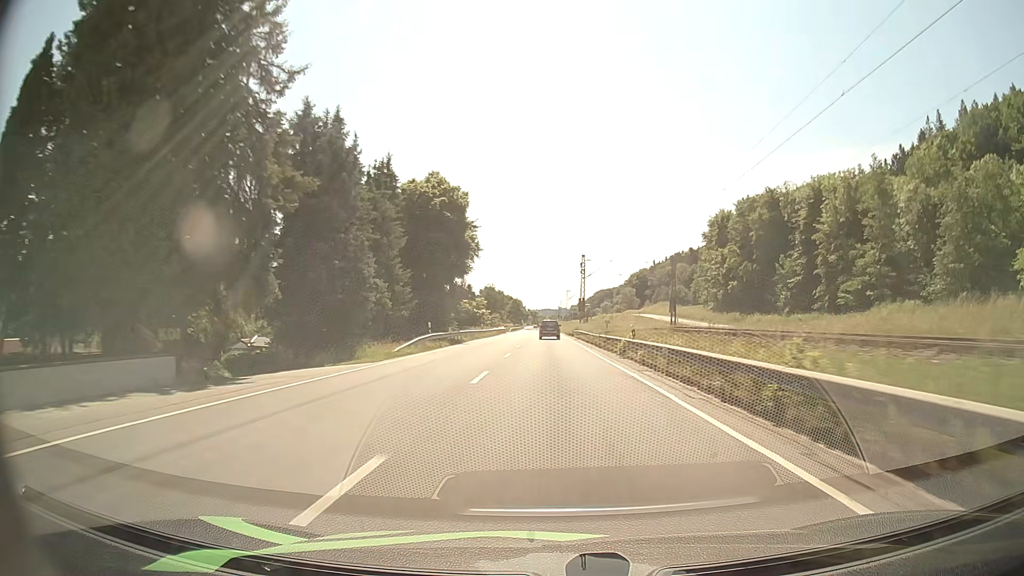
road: primary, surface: asphalt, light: Day
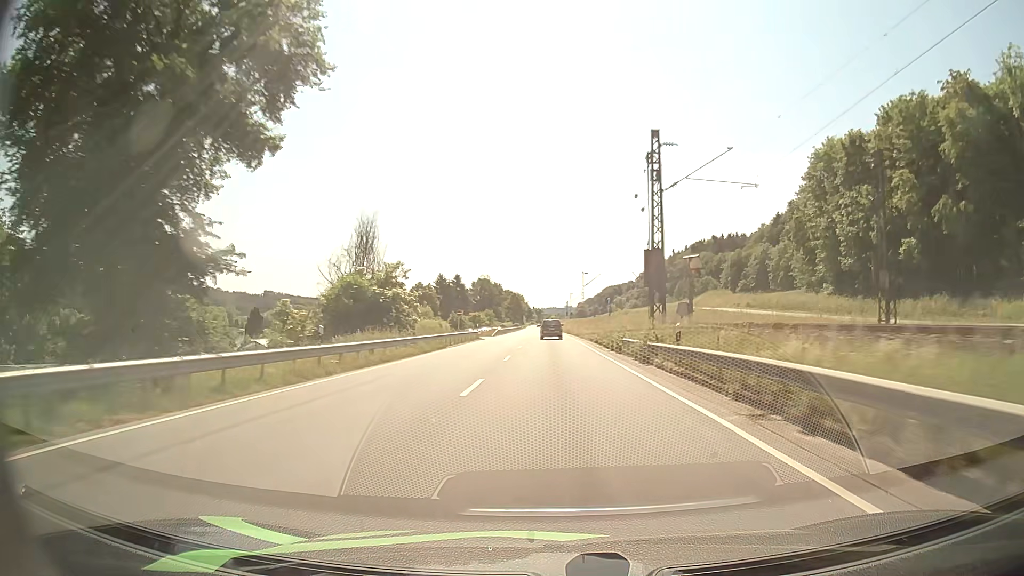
(-0.2, +51.6) m; 0°
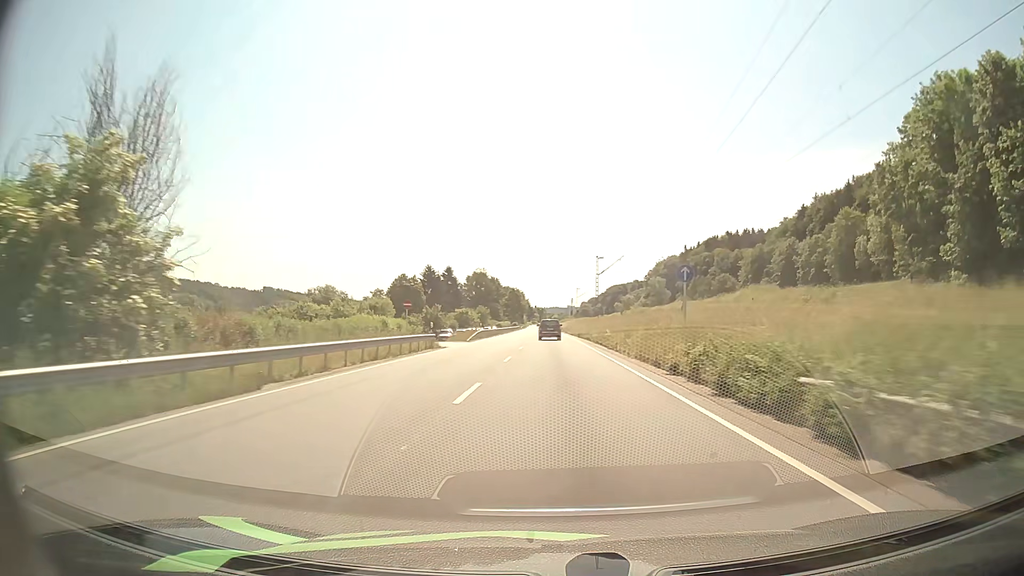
(-0.2, +25.9) m; -1°
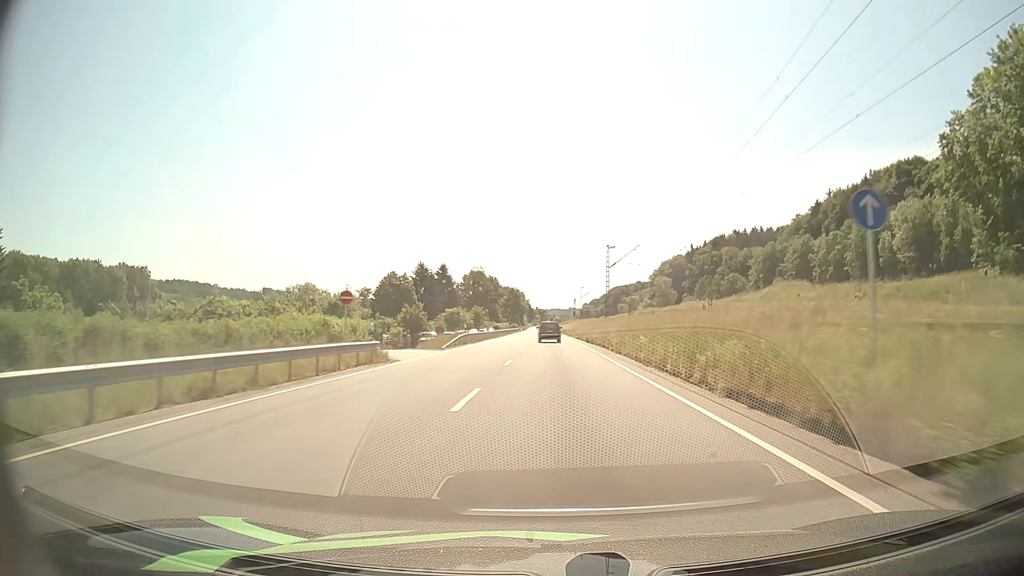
(0.0, +13.0) m; 0°
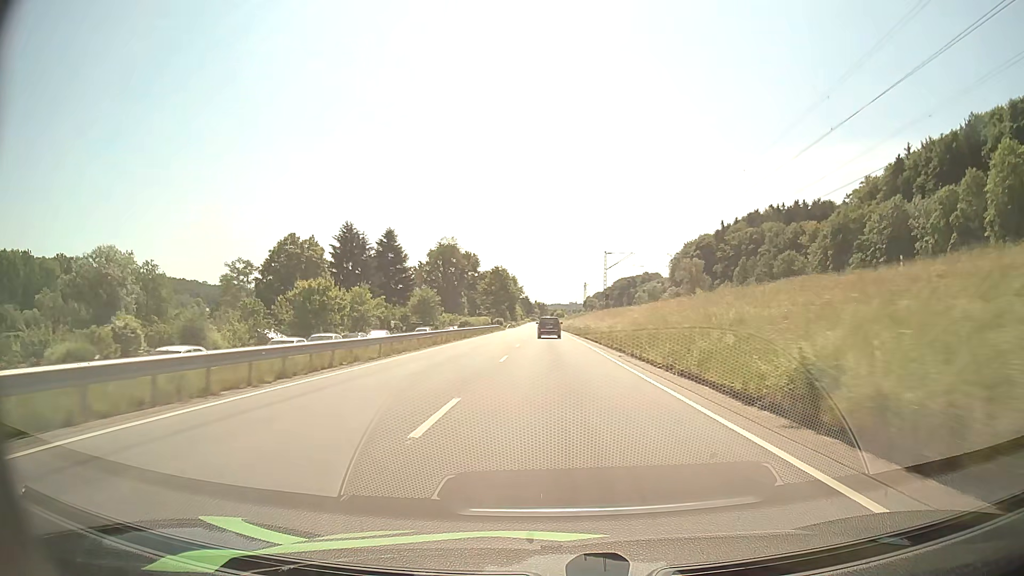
(+0.2, +63.8) m; 0°
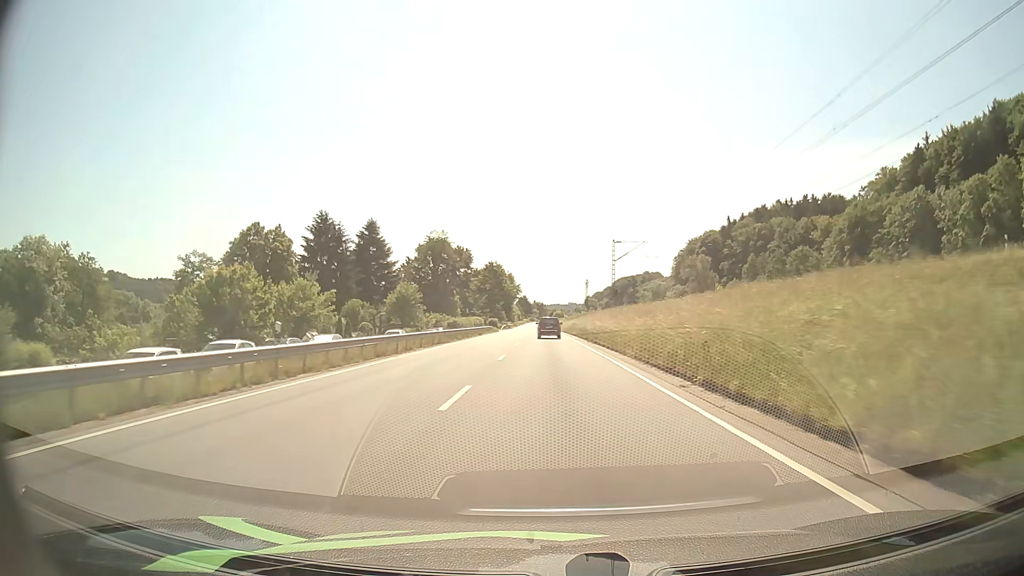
(0.0, +12.2) m; 0°
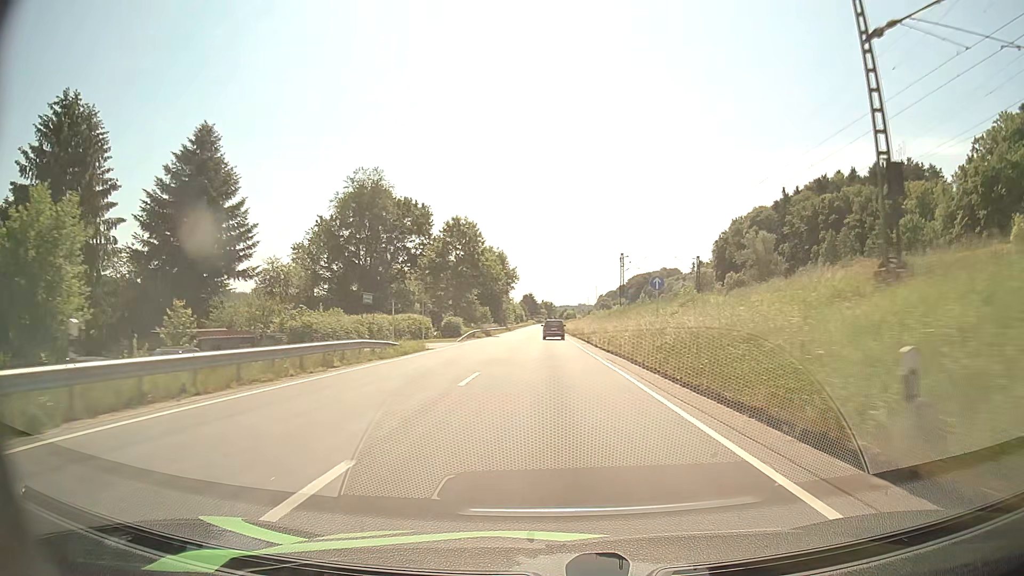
(-0.2, +60.0) m; -1°
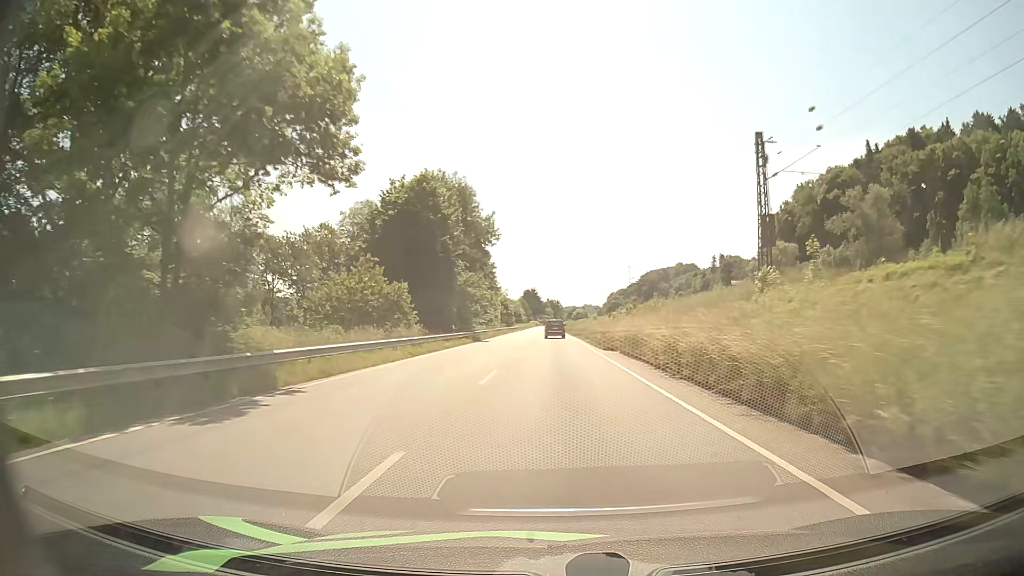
(-0.5, +60.7) m; -1°
(0, +10) (0, +20) (0, +30) (0, +40) (0, +50) (0, +60) (0, +70) (0, +80) (+1, +90) (+1, +100) m
